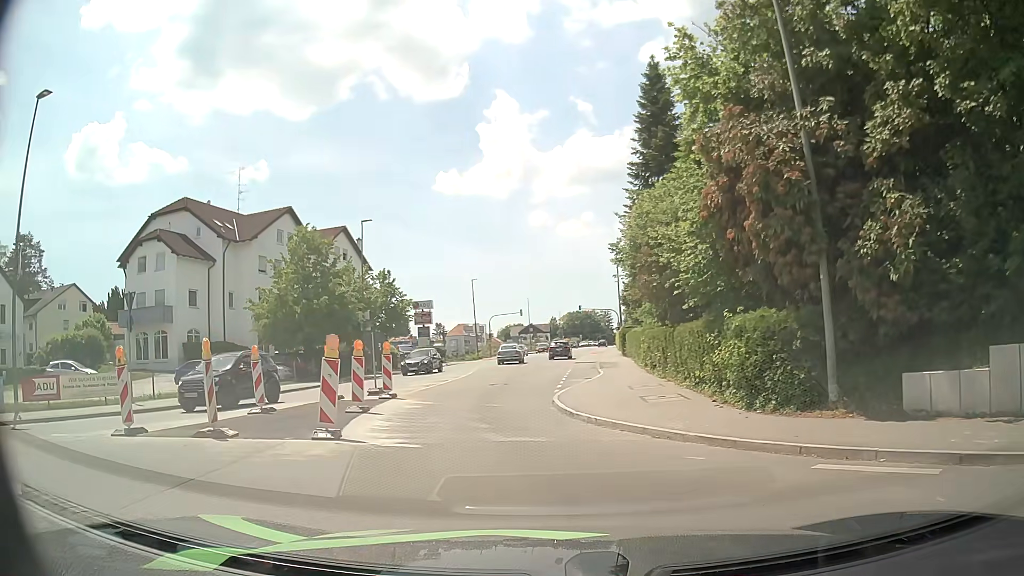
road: tertiary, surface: asphalt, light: Day
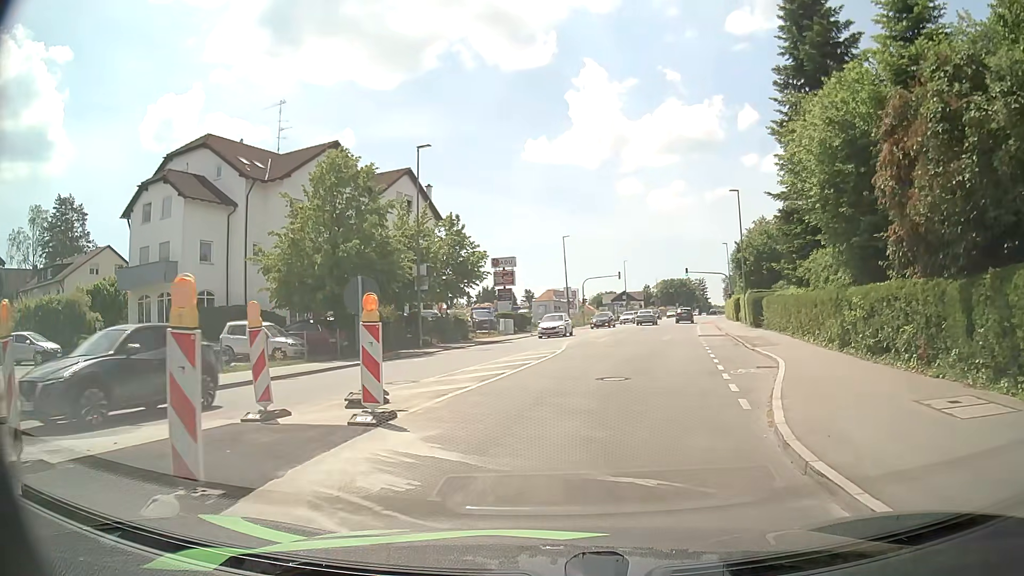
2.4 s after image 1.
(-1.4, +11.5) m; -9°
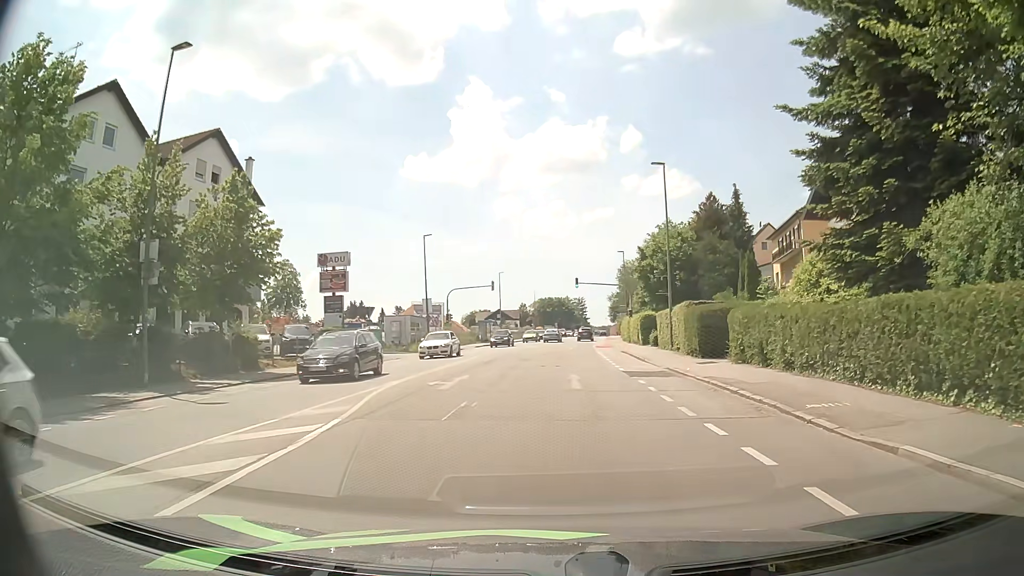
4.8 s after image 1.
(+1.5, +15.5) m; +11°
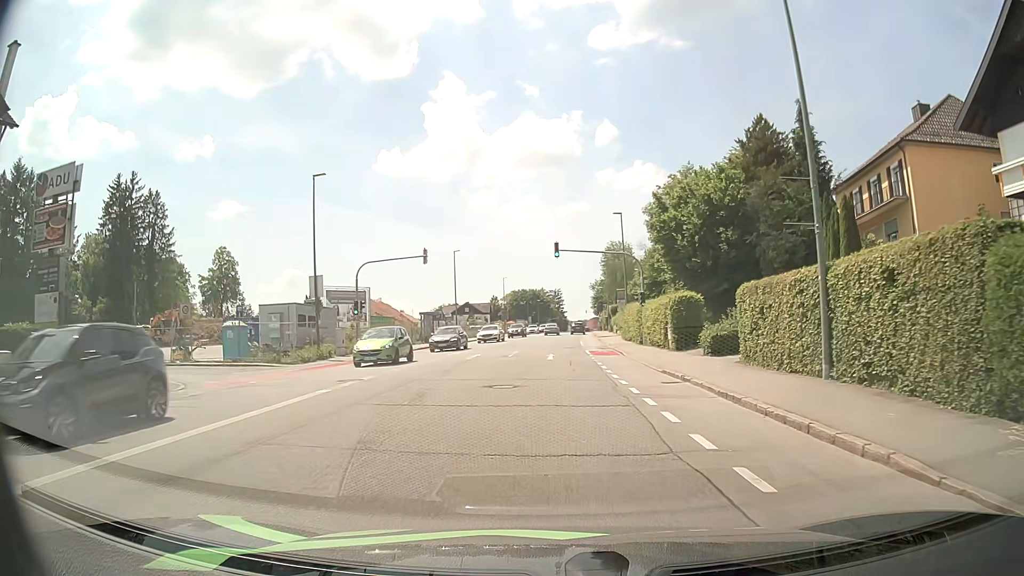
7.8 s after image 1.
(+0.7, +23.5) m; +2°
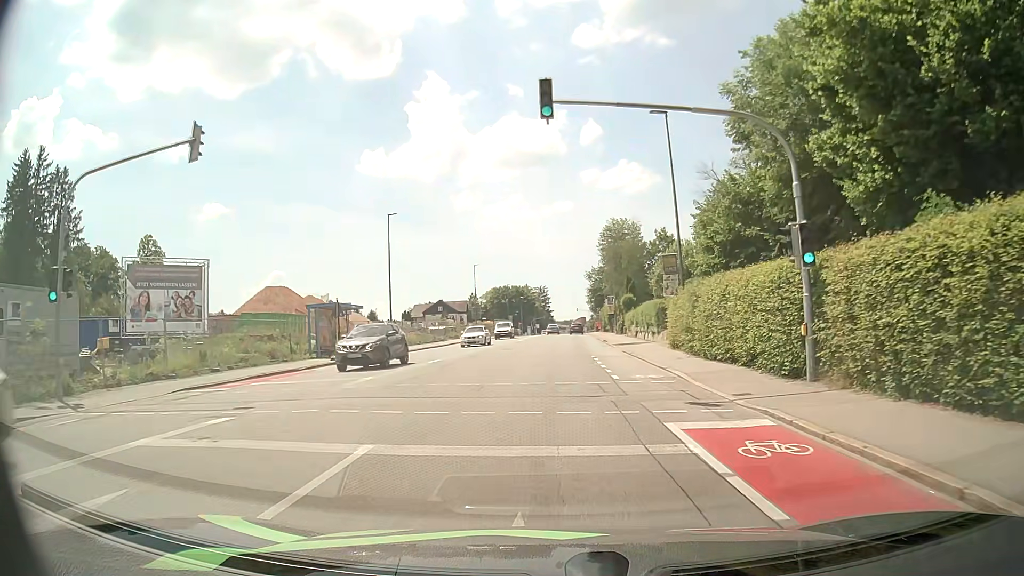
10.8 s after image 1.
(+0.1, +27.1) m; +2°
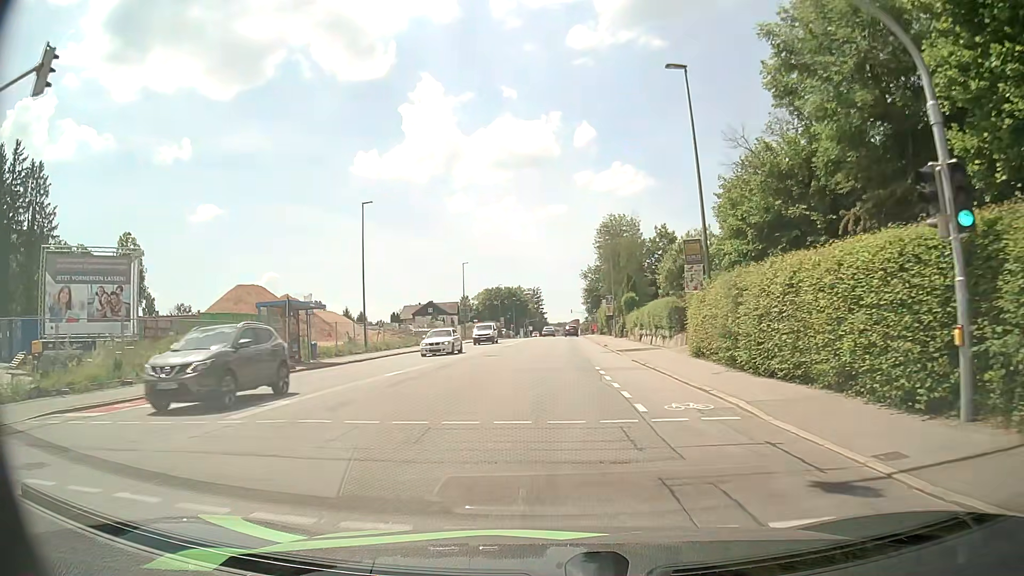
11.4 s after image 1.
(0.0, +5.8) m; -1°
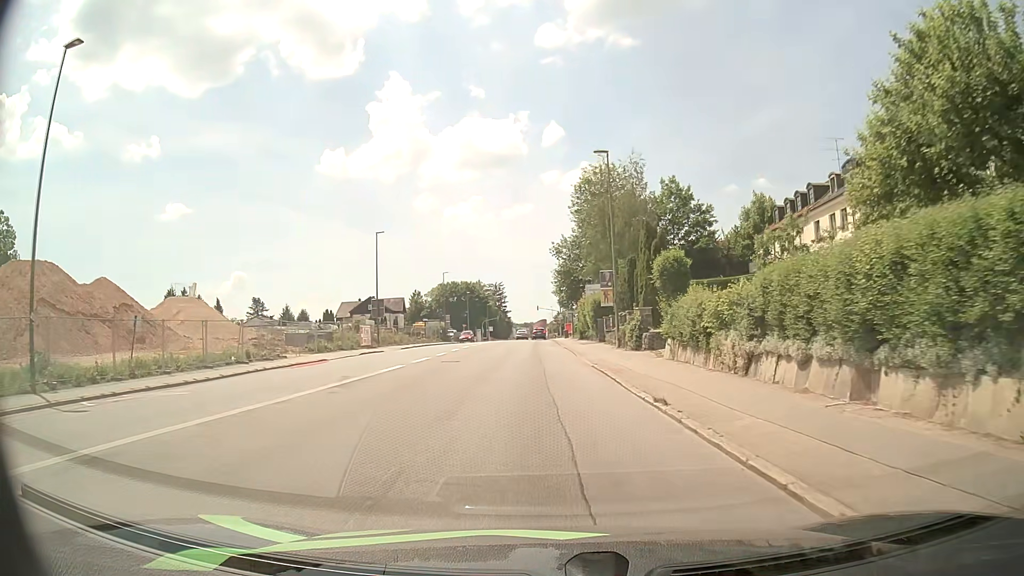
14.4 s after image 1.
(+1.4, +30.0) m; +4°
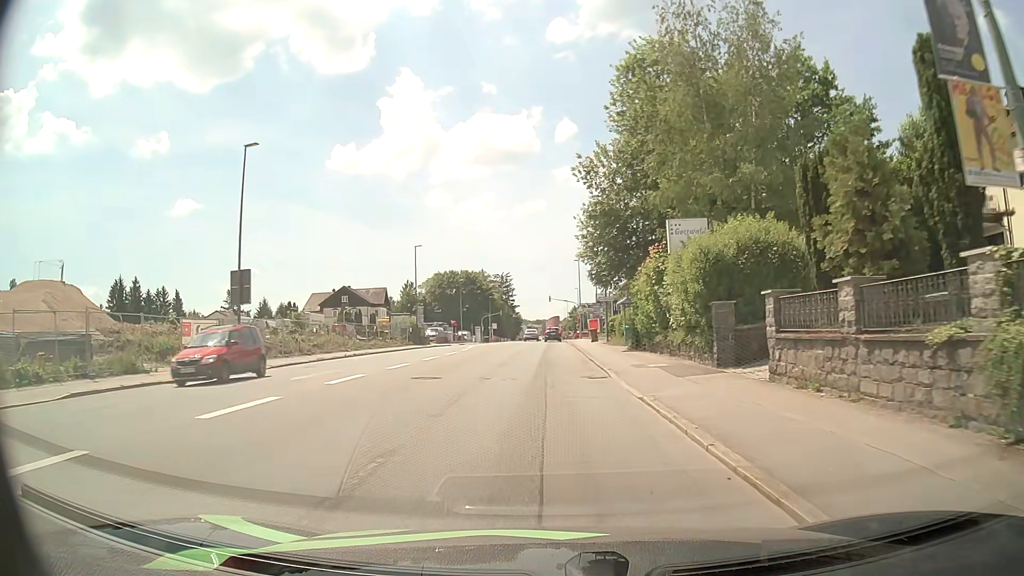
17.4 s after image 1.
(-0.5, +30.1) m; -2°
(0, +10) (0, +20) (0, +30) (0, +40) (0, +50) (0, +60) (+1, +70) (+1, +80) (+1, +90) (+1, +100) m
